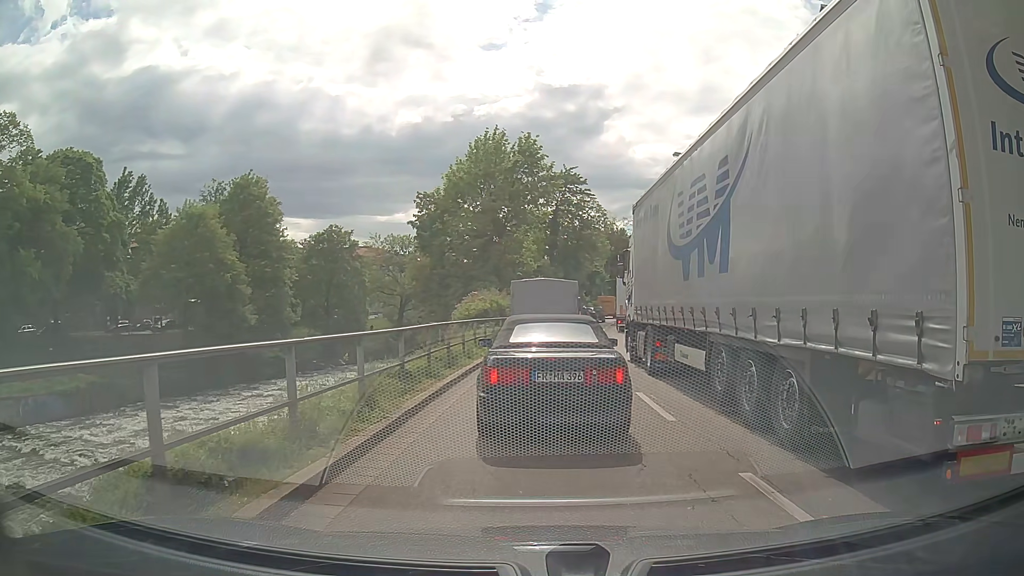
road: primary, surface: asphalt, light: Day
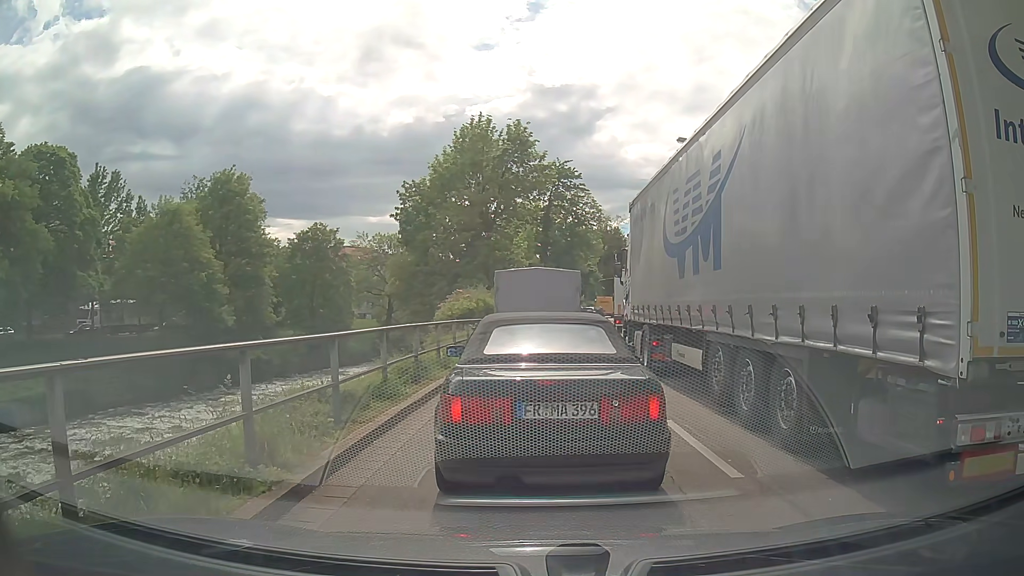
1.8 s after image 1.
(+0.1, +3.0) m; -1°
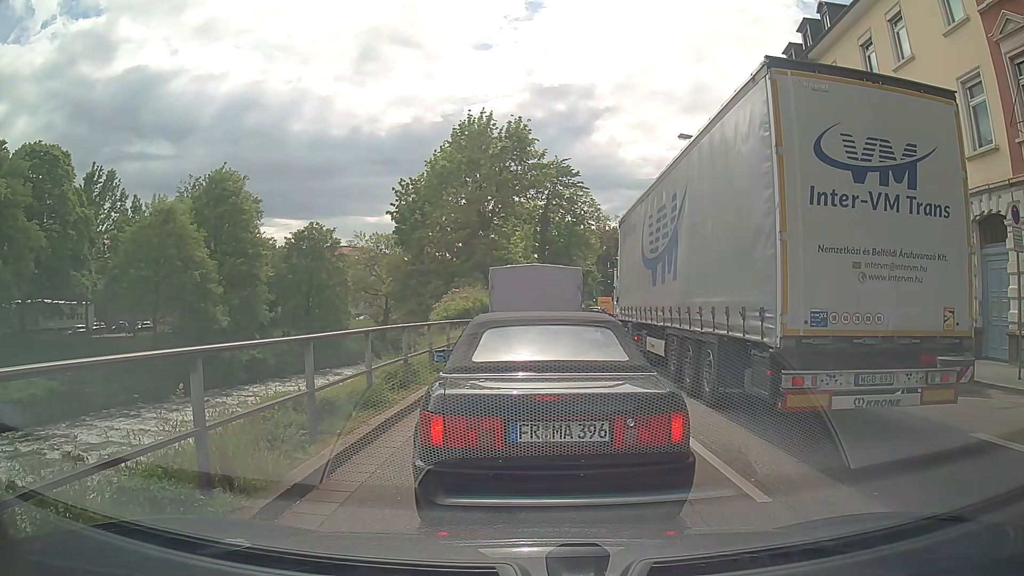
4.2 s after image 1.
(0.0, +0.8) m; 0°
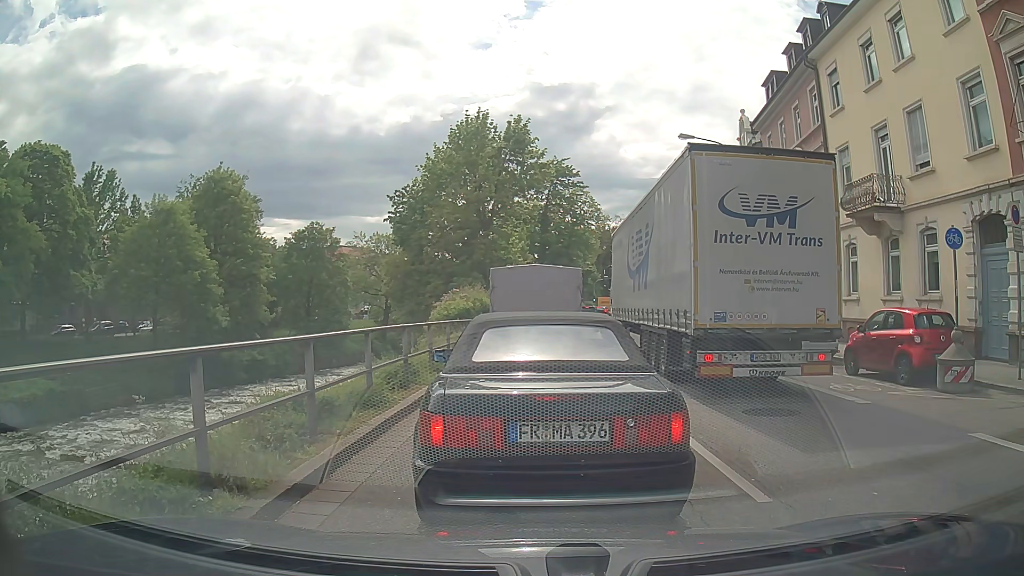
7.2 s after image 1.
(0.0, 0.0) m; 0°
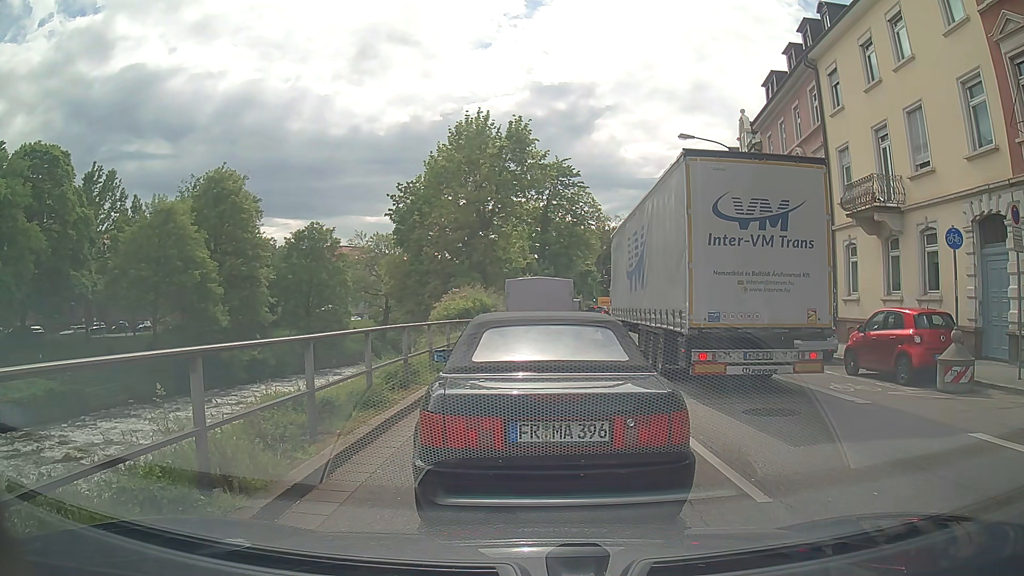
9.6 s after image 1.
(0.0, 0.0) m; 0°
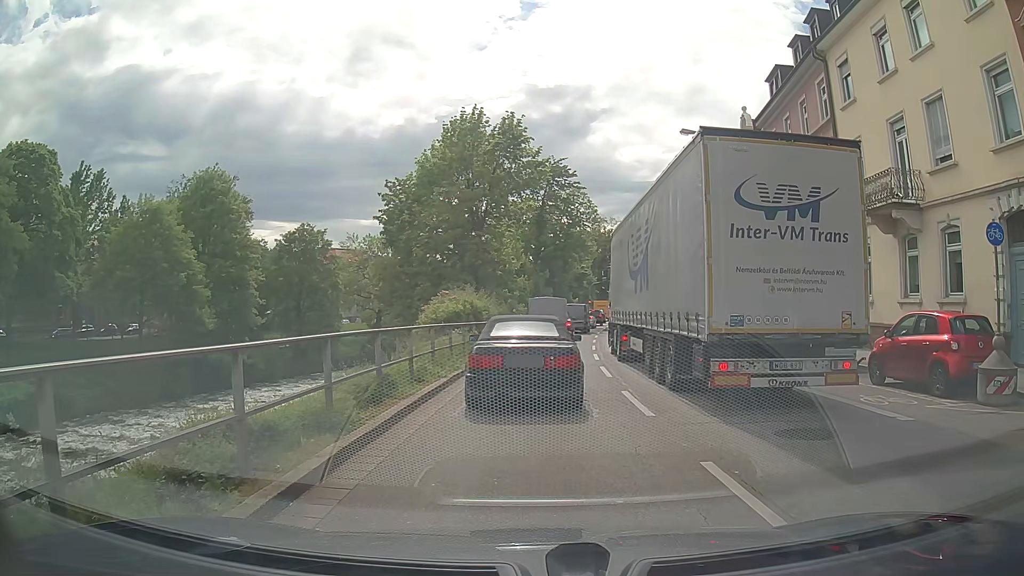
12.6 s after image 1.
(0.0, +1.7) m; +2°
